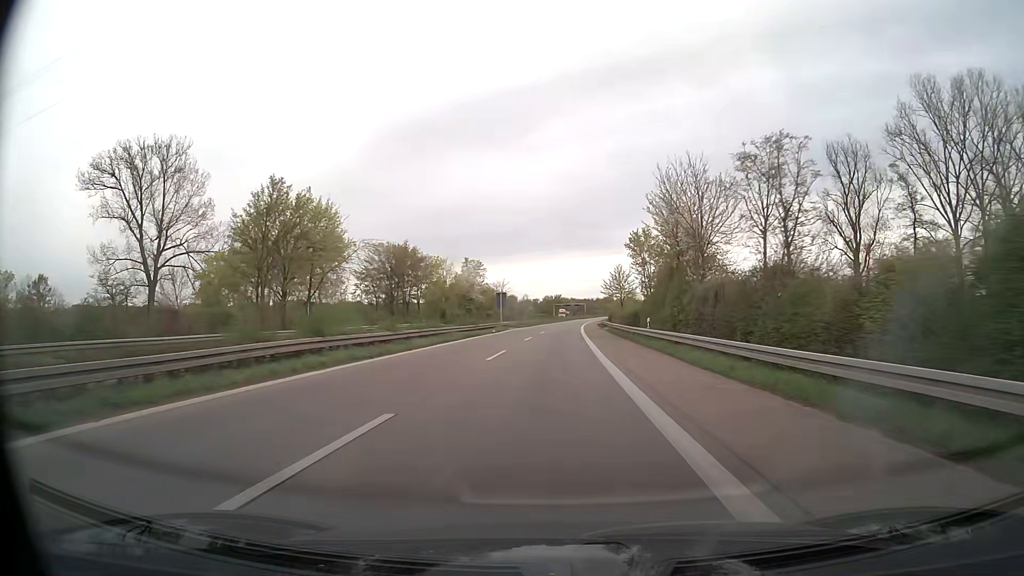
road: trunk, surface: asphalt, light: Day
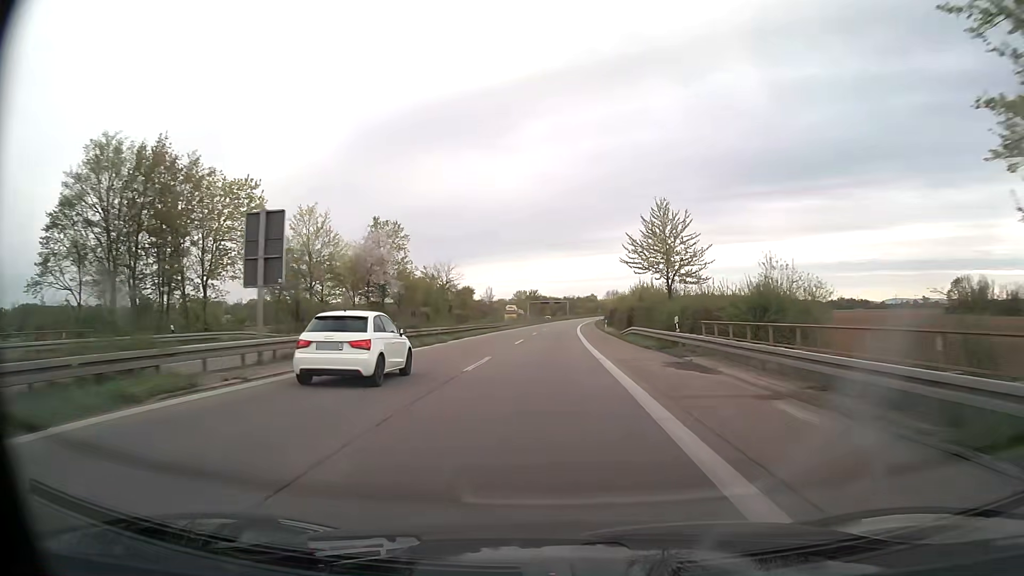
(+1.1, +59.2) m; +2°
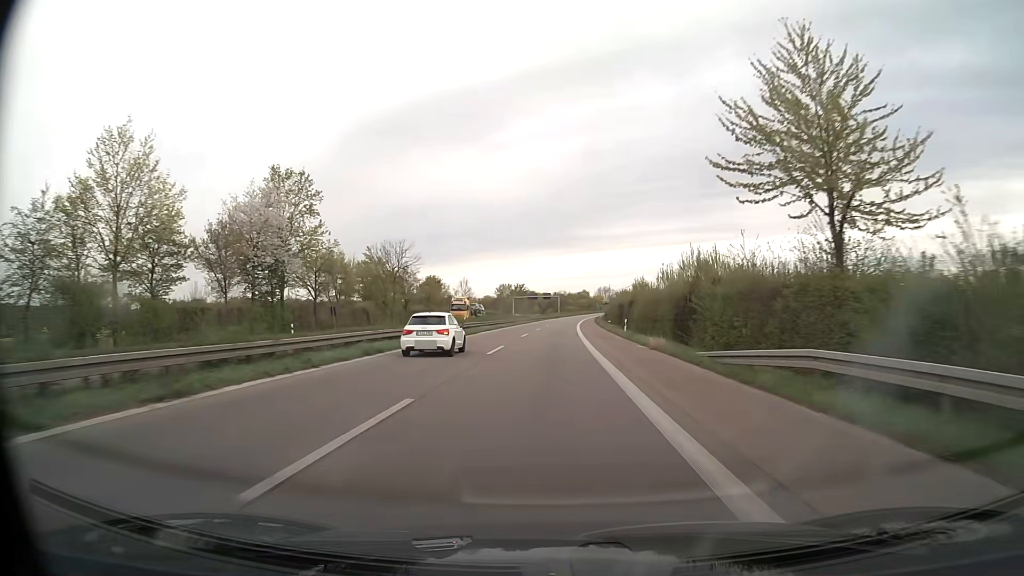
(+0.2, +29.9) m; +1°
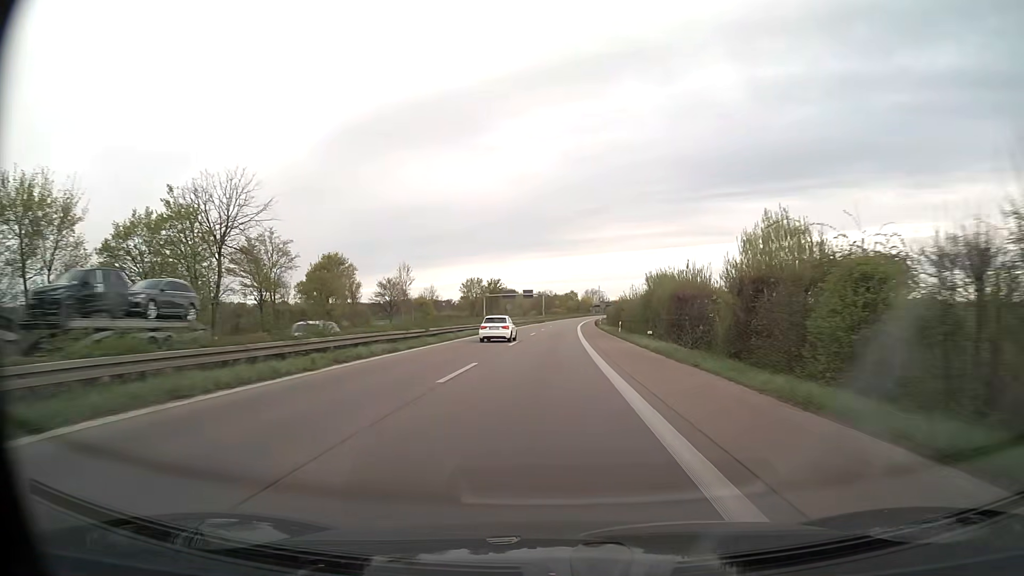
(+0.4, +45.0) m; +1°
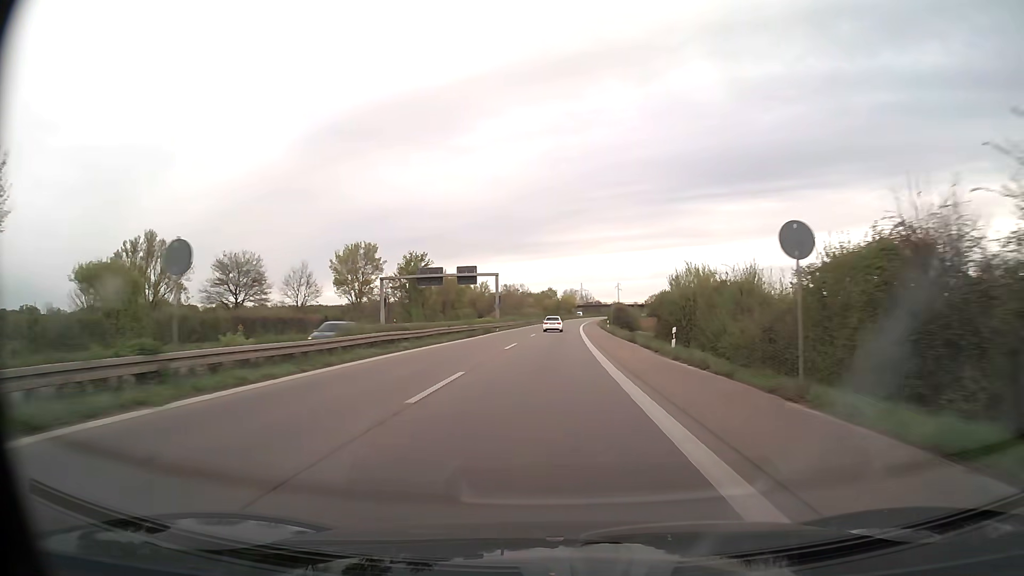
(+1.4, +75.6) m; +2°
(0, +10) (0, +20) (0, +30) (0, +40) (+1, +50) (+1, +60) (+1, +70) (+2, +80) (+2, +90) (+3, +100) m
